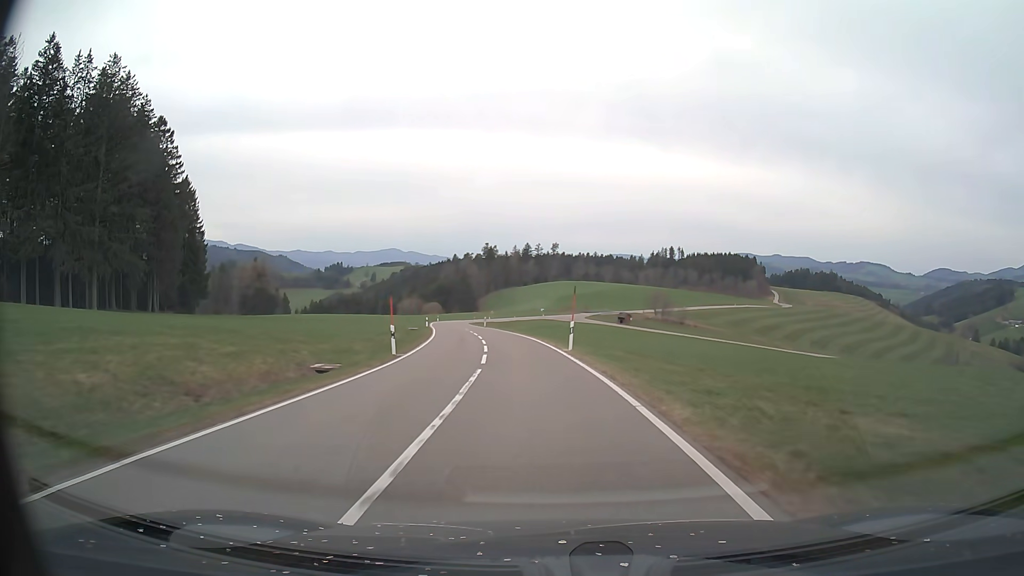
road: tertiary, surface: asphalt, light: Day
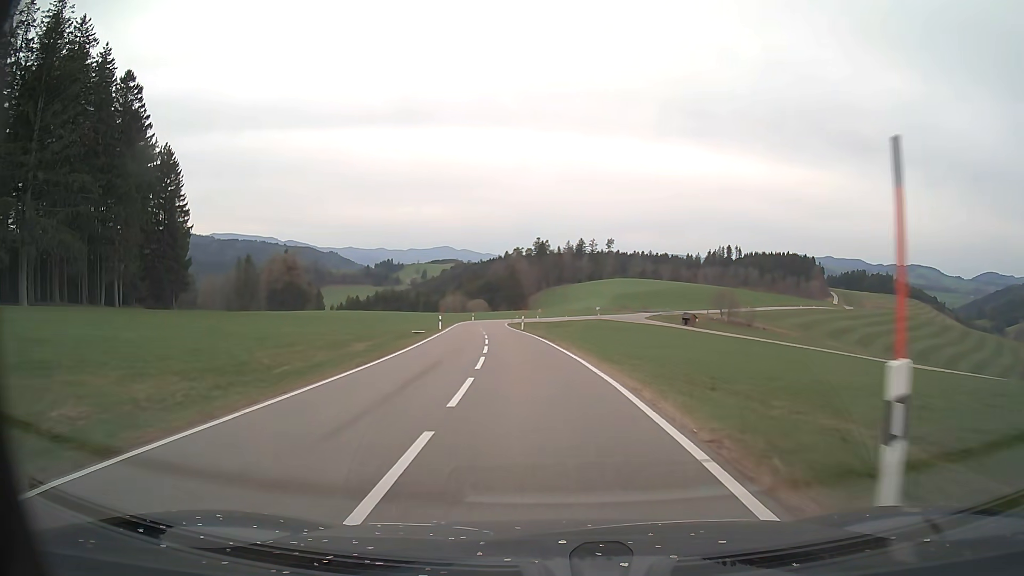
(-0.9, +21.8) m; -5°
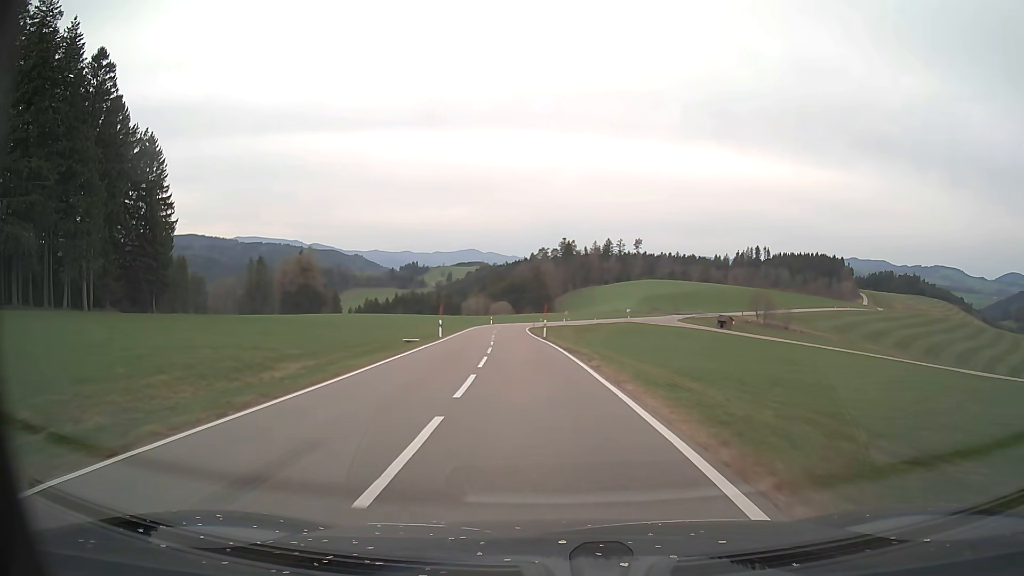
(-0.2, +11.1) m; -2°
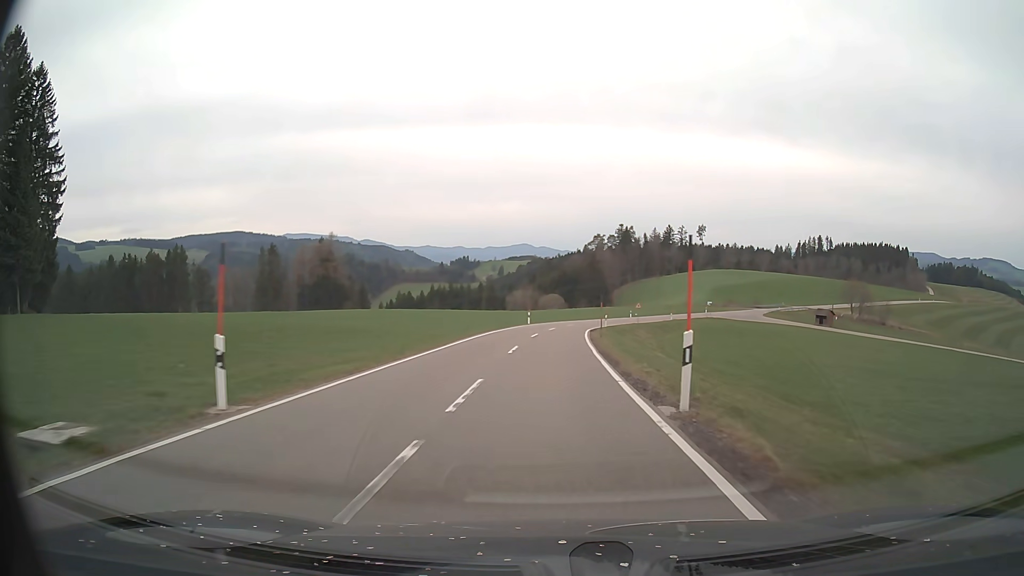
(-1.6, +32.8) m; -5°
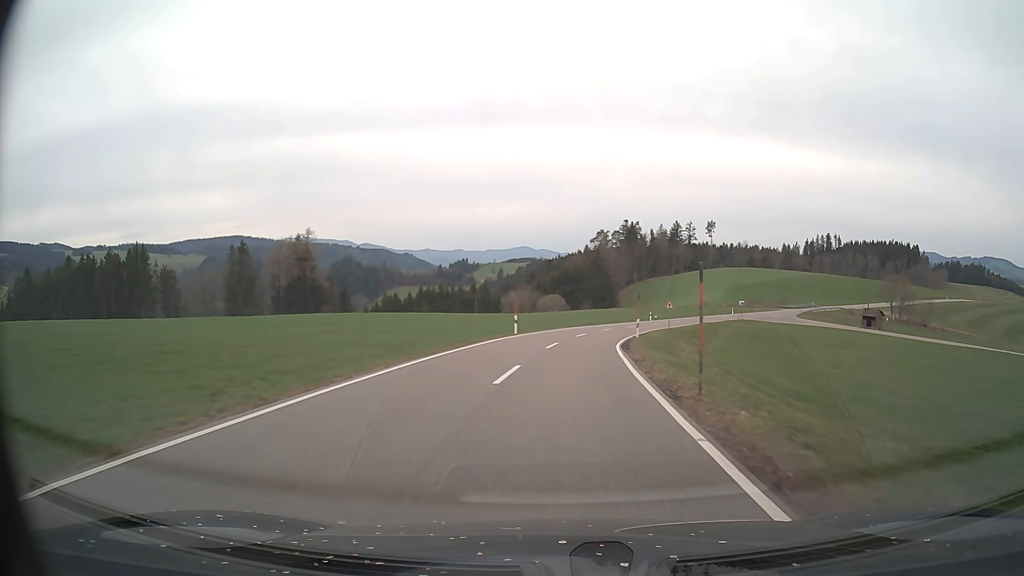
(0.0, +21.6) m; 0°
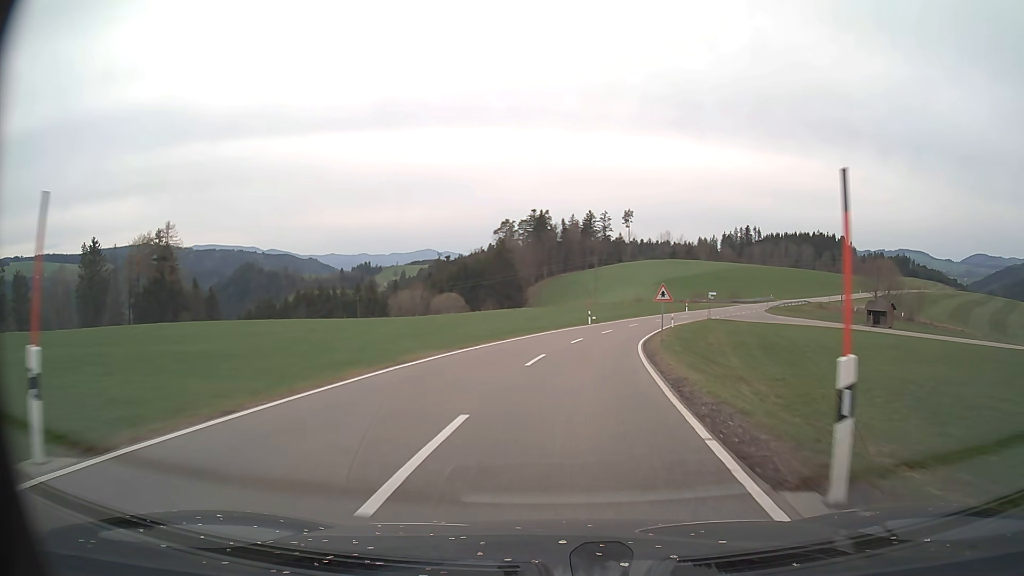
(+1.5, +32.4) m; +8°
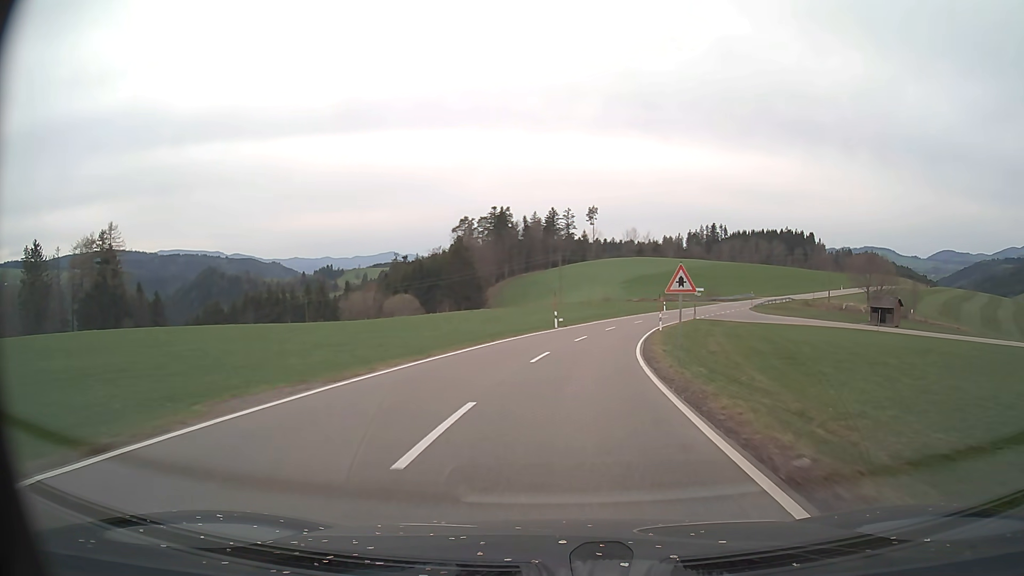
(+0.3, +11.0) m; +3°
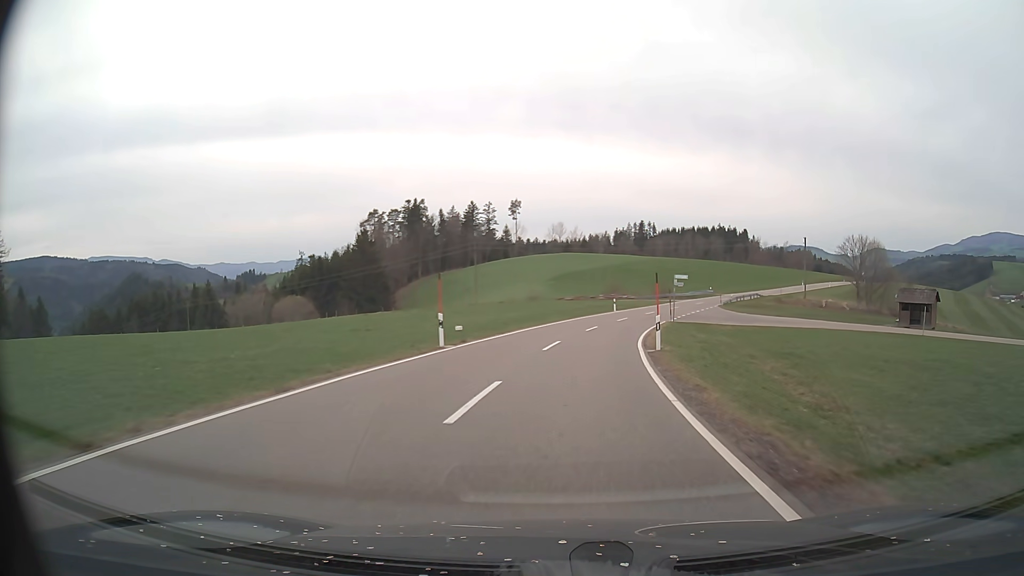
(+1.2, +22.4) m; +6°
(0, +10) (+1, +20) (+2, +30) (+4, +40) (+7, +49) (+10, +59) (+13, +68) (+17, +77) (+22, +86) (+27, +95) m
